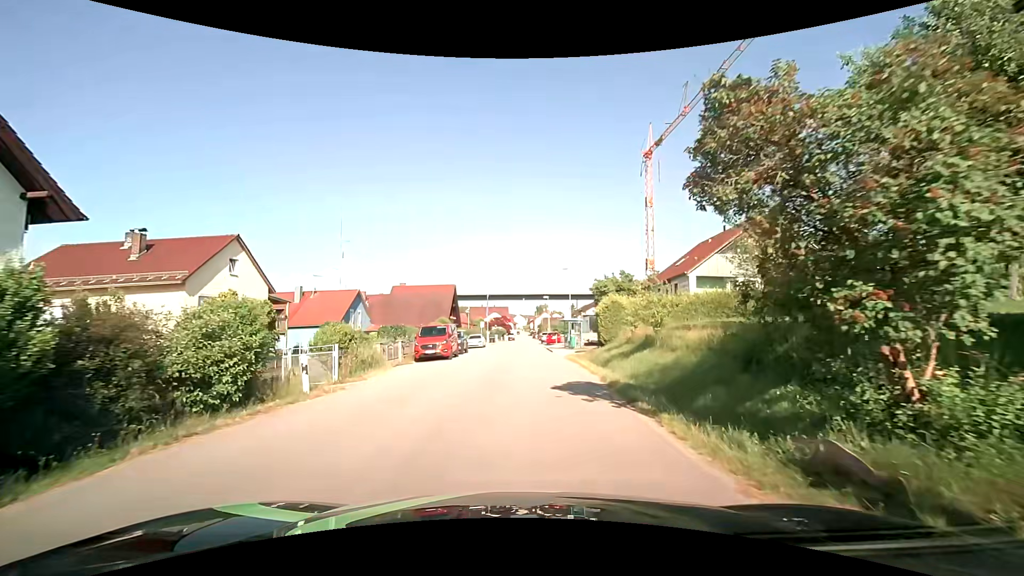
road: unclassified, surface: asphalt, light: Day
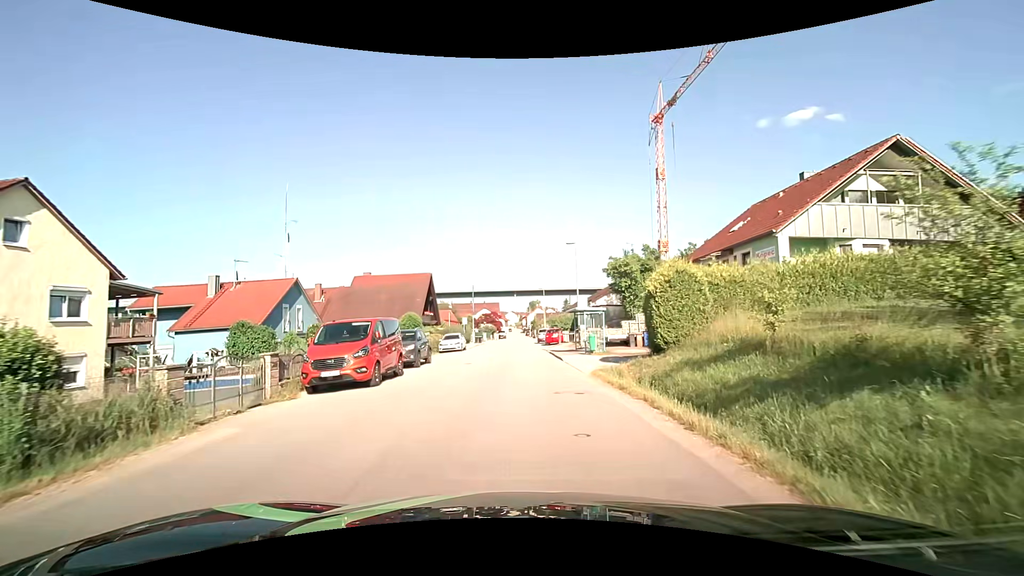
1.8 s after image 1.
(+0.2, +13.2) m; +1°
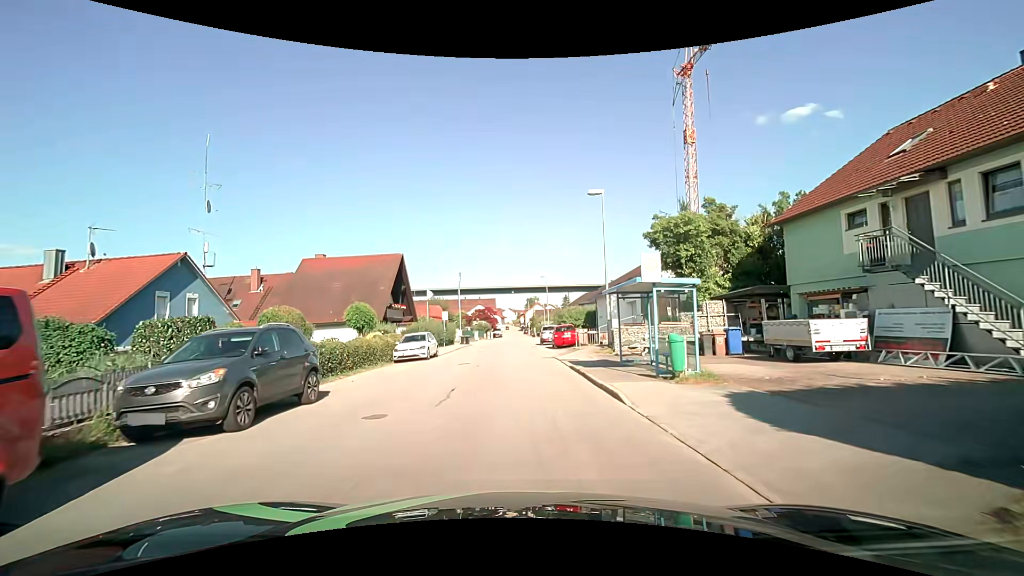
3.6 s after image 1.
(+0.1, +13.4) m; +1°
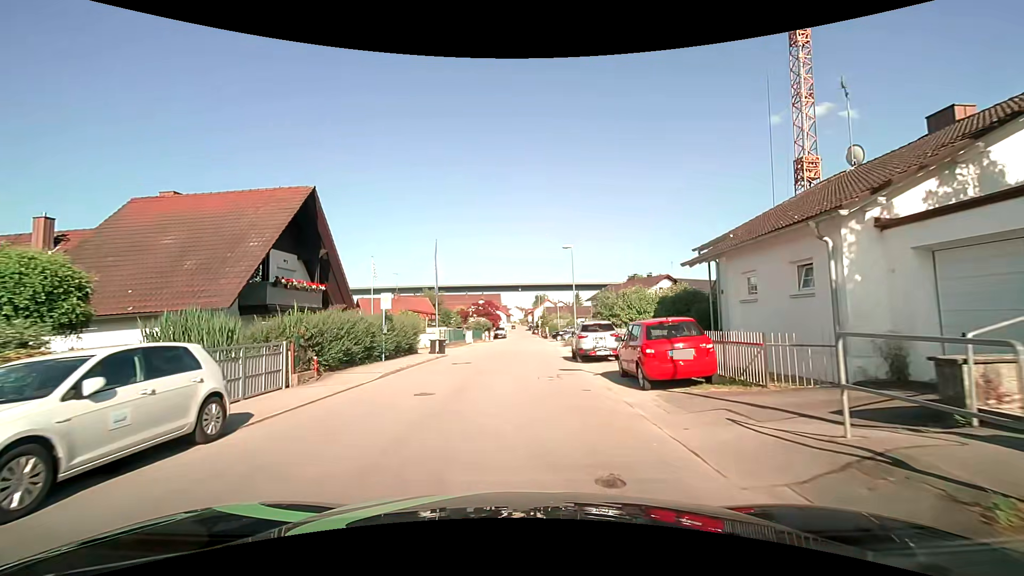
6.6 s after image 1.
(-0.2, +21.4) m; -1°
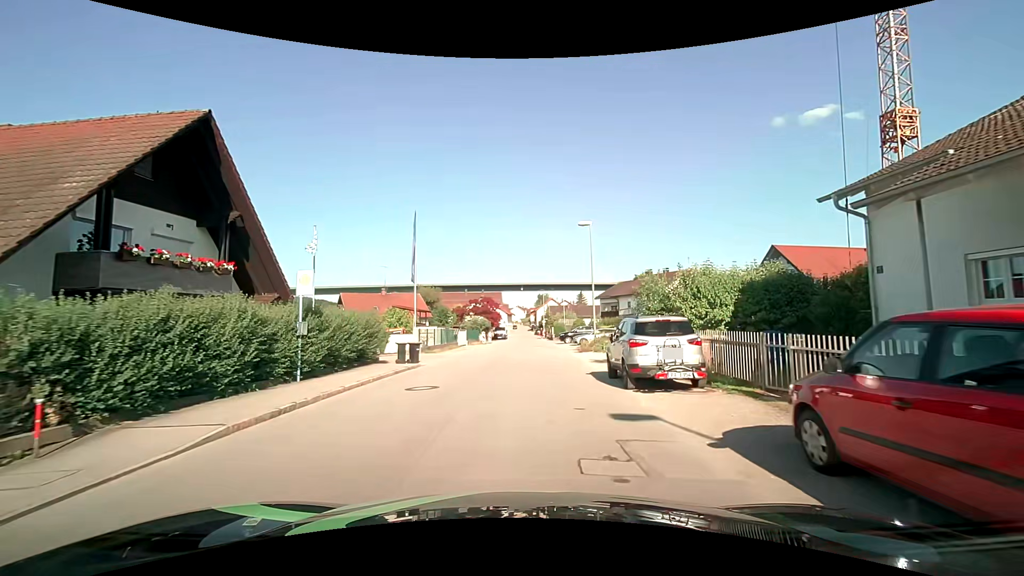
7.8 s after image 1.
(-0.1, +8.7) m; 0°
(0, +10) (0, +20) (0, +30) (+1, +40) (+1, +50) (+1, +60) (+1, +70) (+1, +80) (+1, +90) (+1, +100) m
